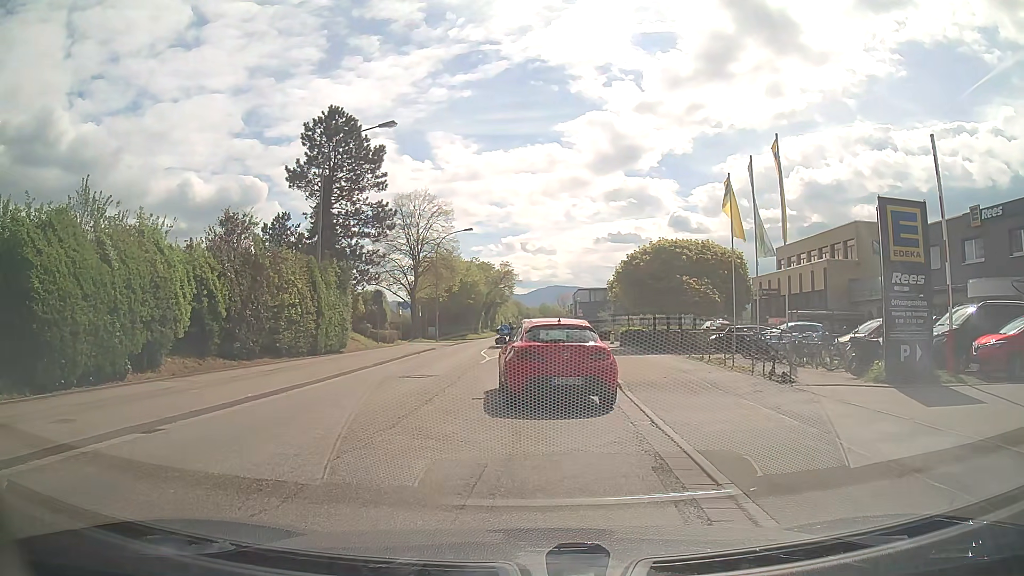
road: tertiary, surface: asphalt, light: Day
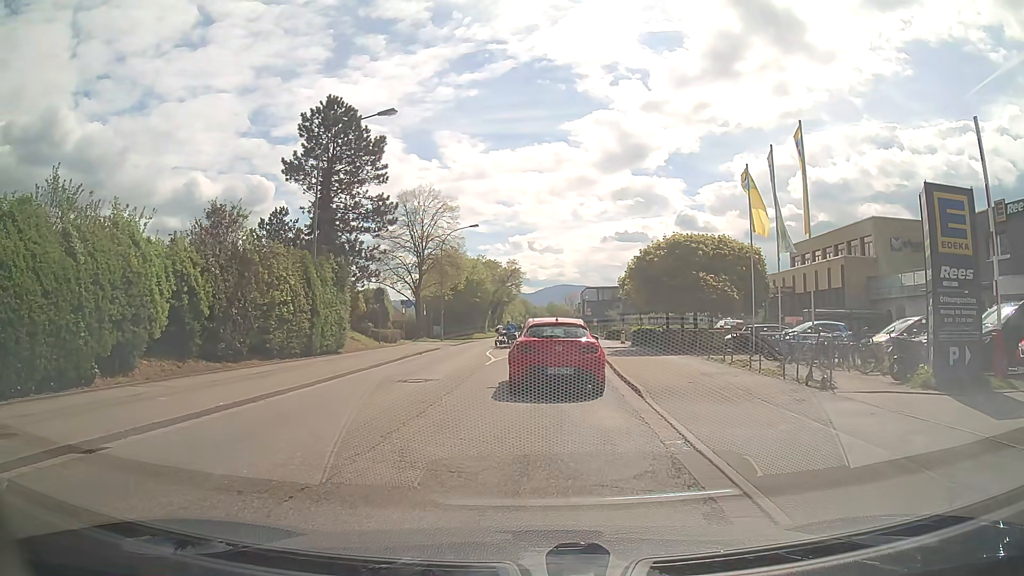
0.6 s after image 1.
(-0.1, +1.7) m; -2°
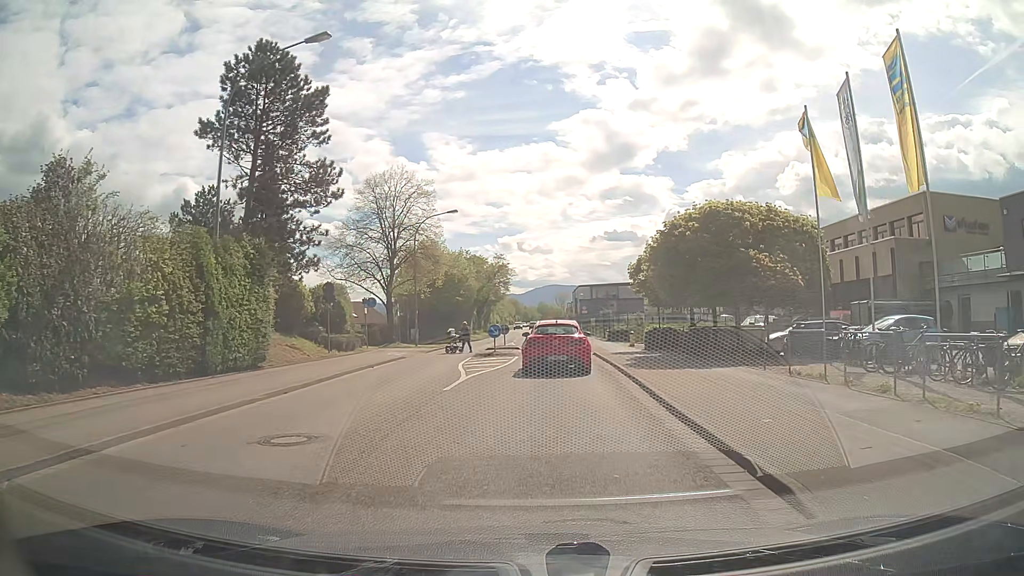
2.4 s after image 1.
(+0.2, +8.5) m; +2°
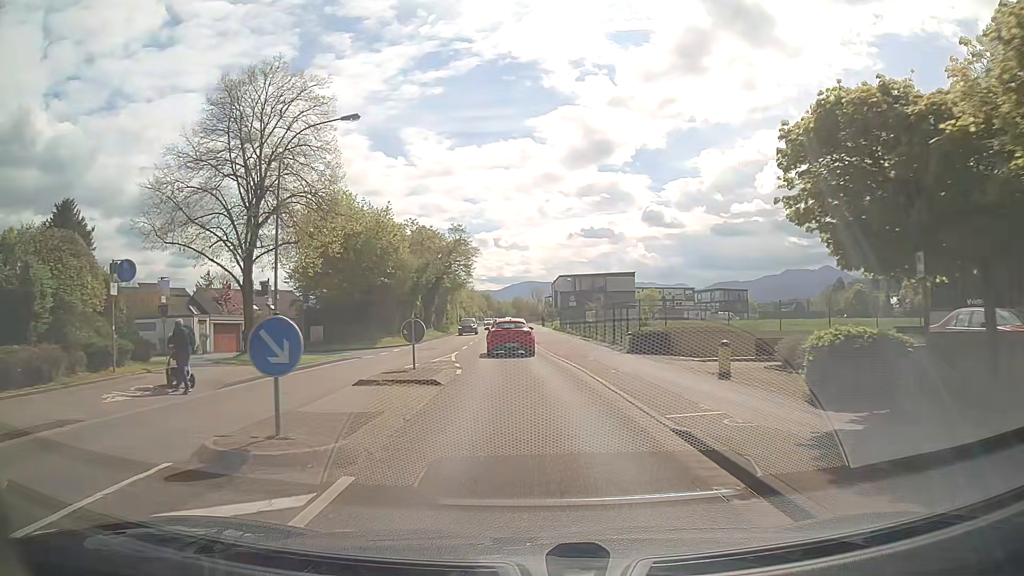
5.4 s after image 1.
(+0.6, +23.0) m; +2°
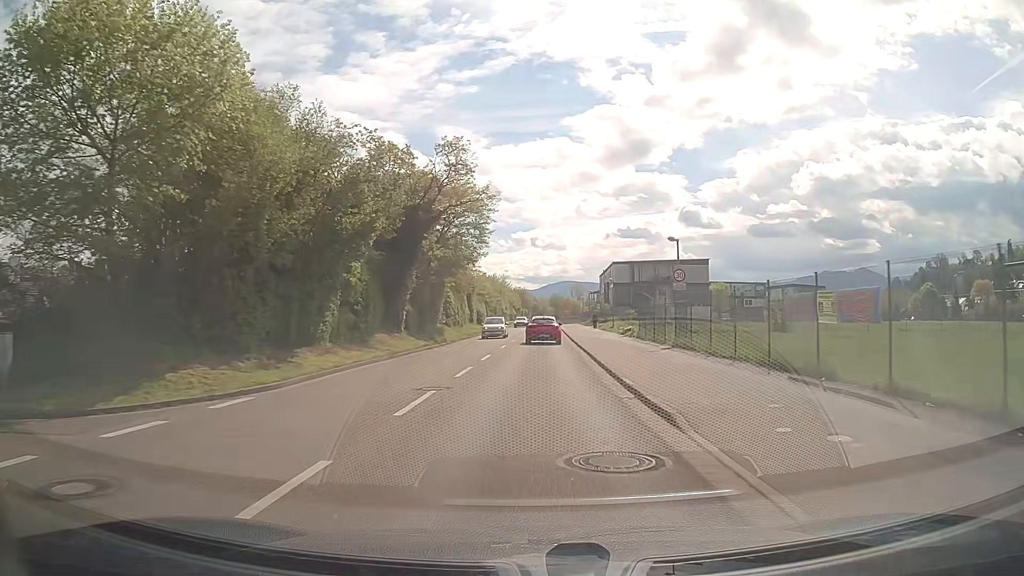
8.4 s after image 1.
(-1.2, +30.0) m; -3°
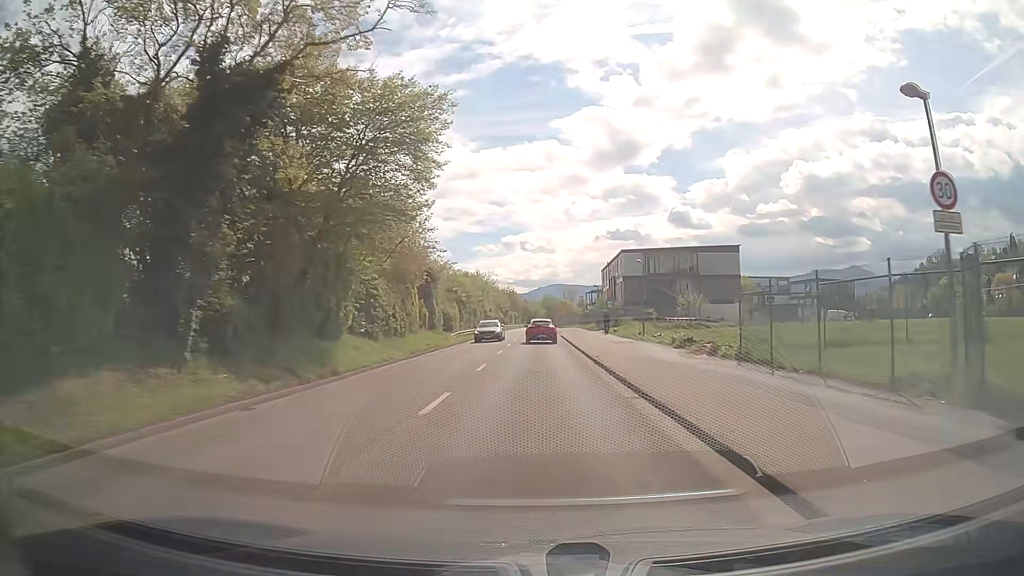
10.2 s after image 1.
(+0.1, +20.6) m; +1°
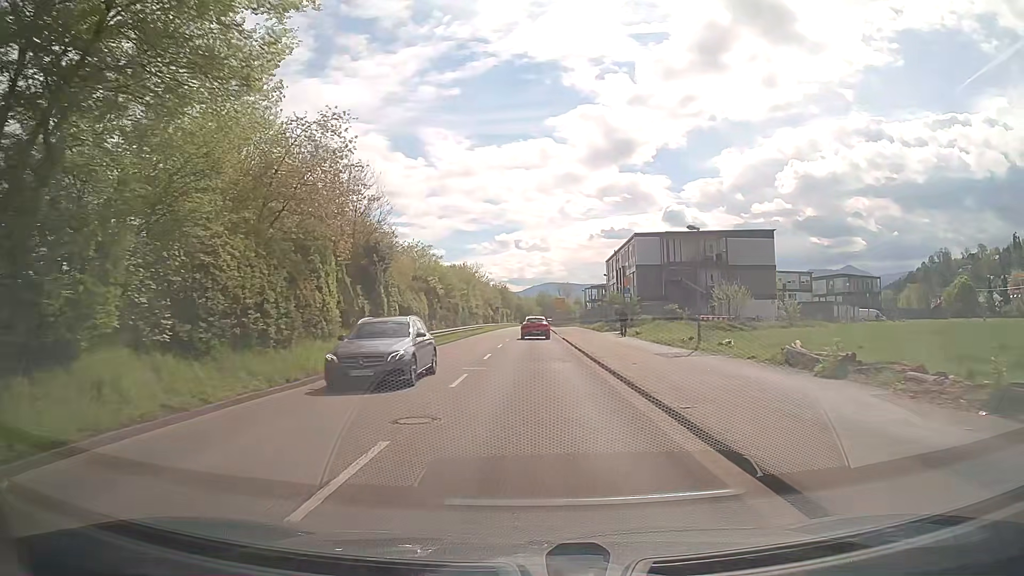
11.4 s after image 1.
(0.0, +14.5) m; +1°
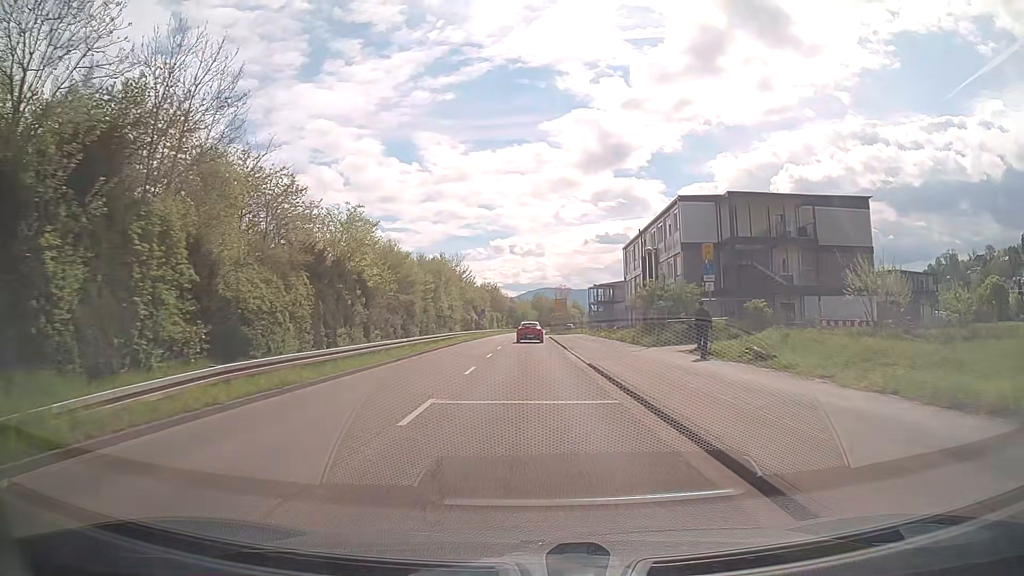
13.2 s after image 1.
(0.0, +22.6) m; 0°
(0, +10) (0, +20) (0, +30) (0, +40) (0, +50) (0, +60) (0, +70) (0, +80) (0, +90) (0, +100) m
